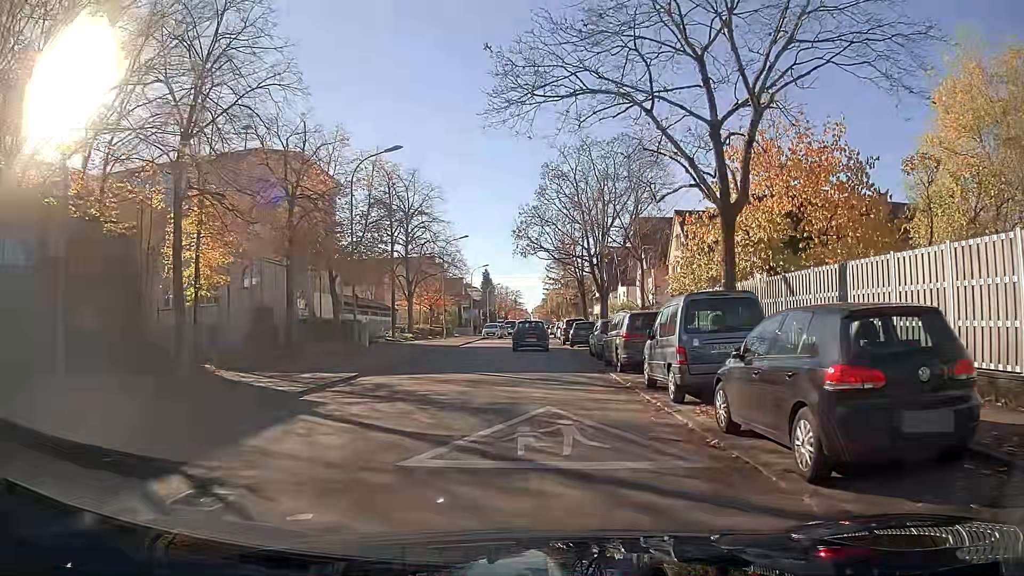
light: Day
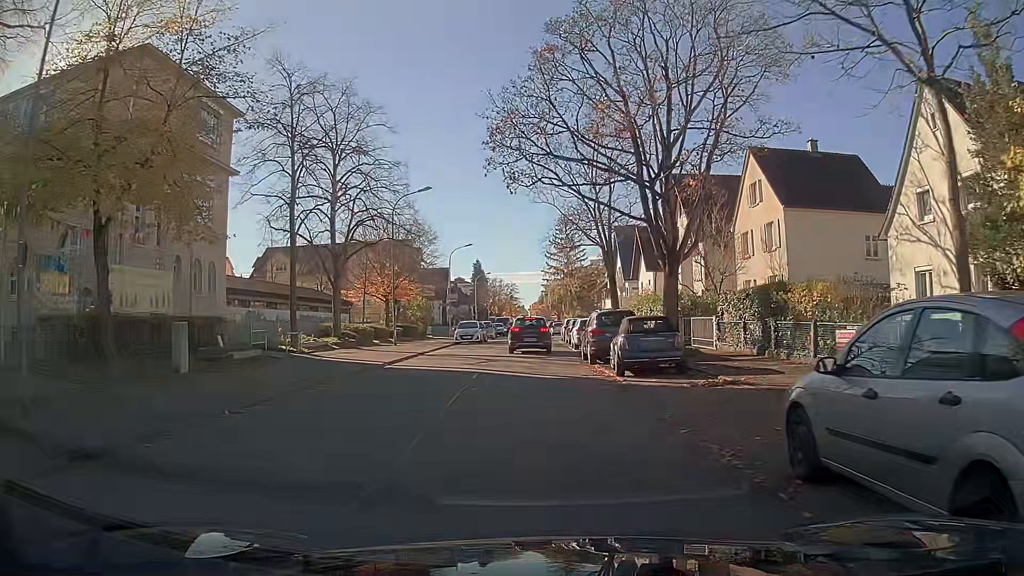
(-0.2, +21.2) m; -1°
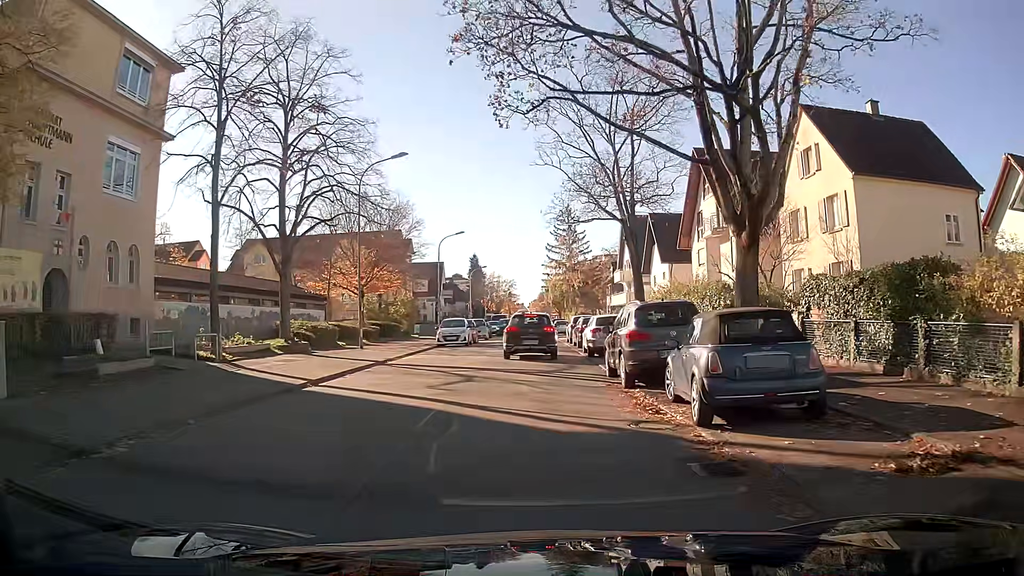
(0.0, +7.7) m; +1°
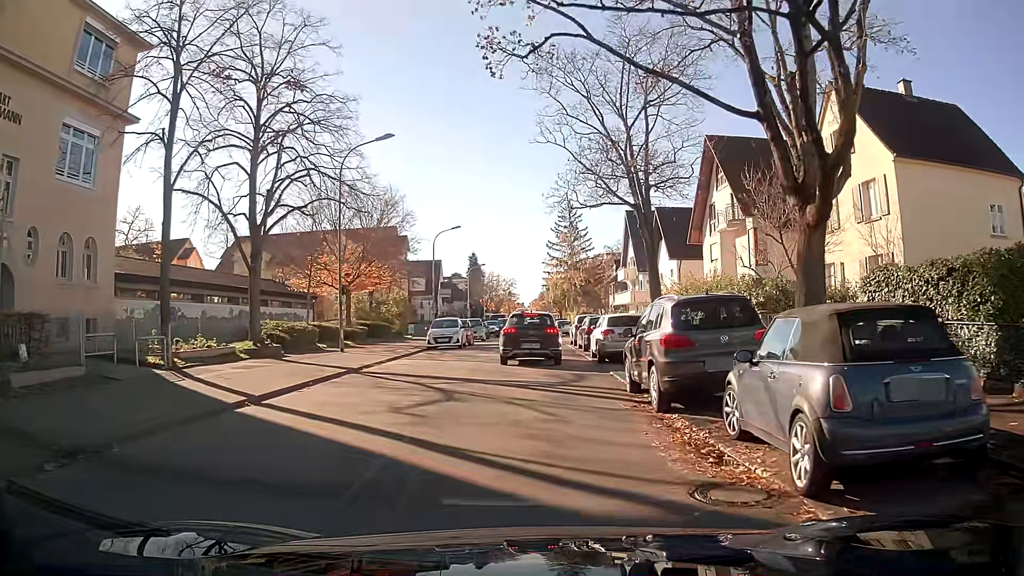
(0.0, +3.3) m; 0°
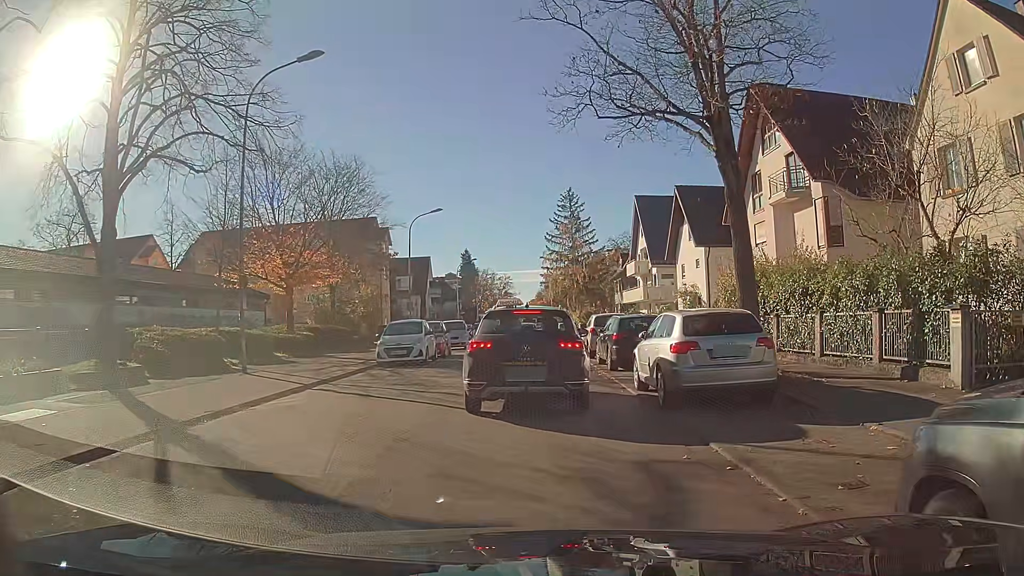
(+0.1, +9.6) m; 0°
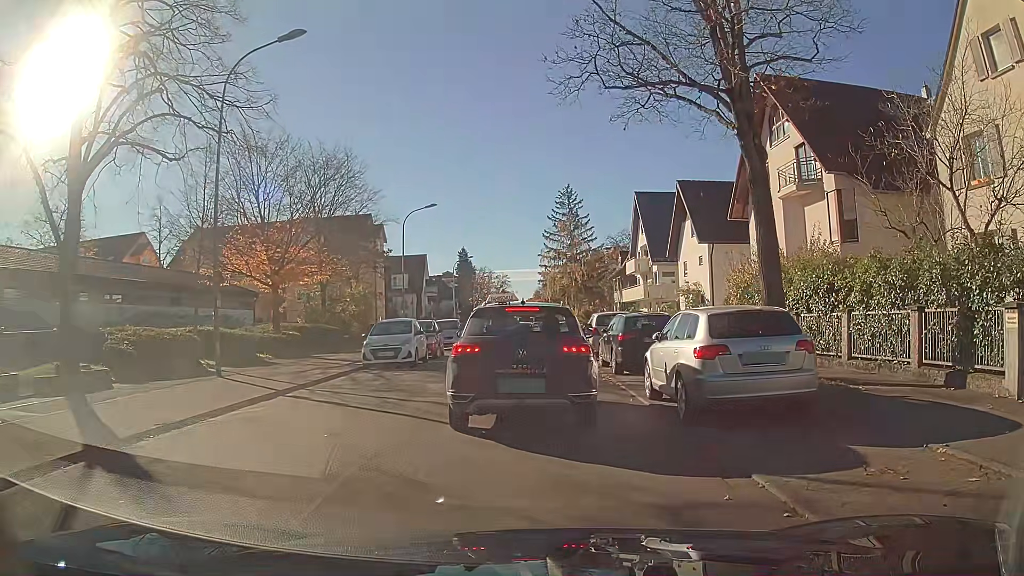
(0.0, +1.4) m; -2°
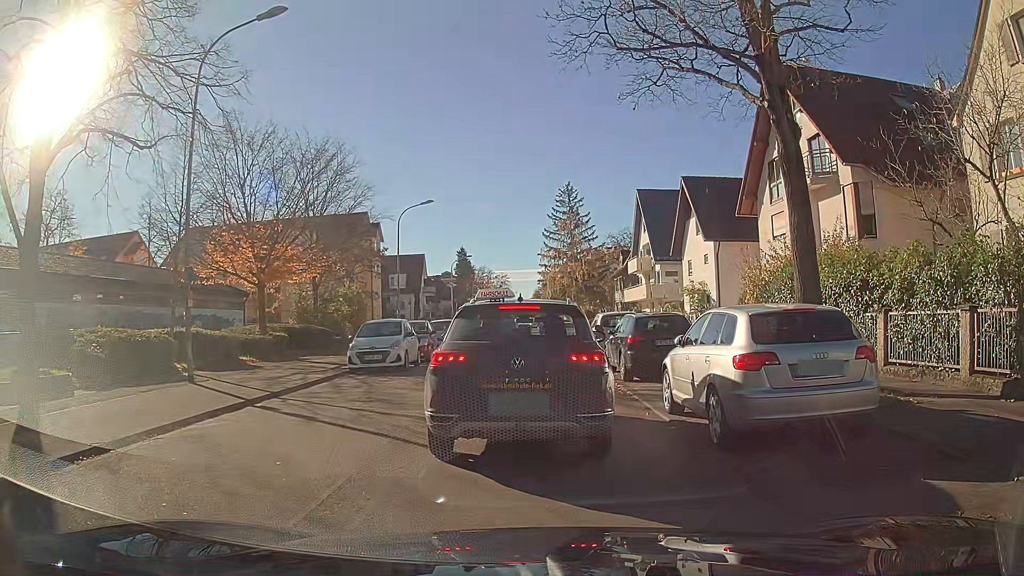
(0.0, +1.4) m; -1°
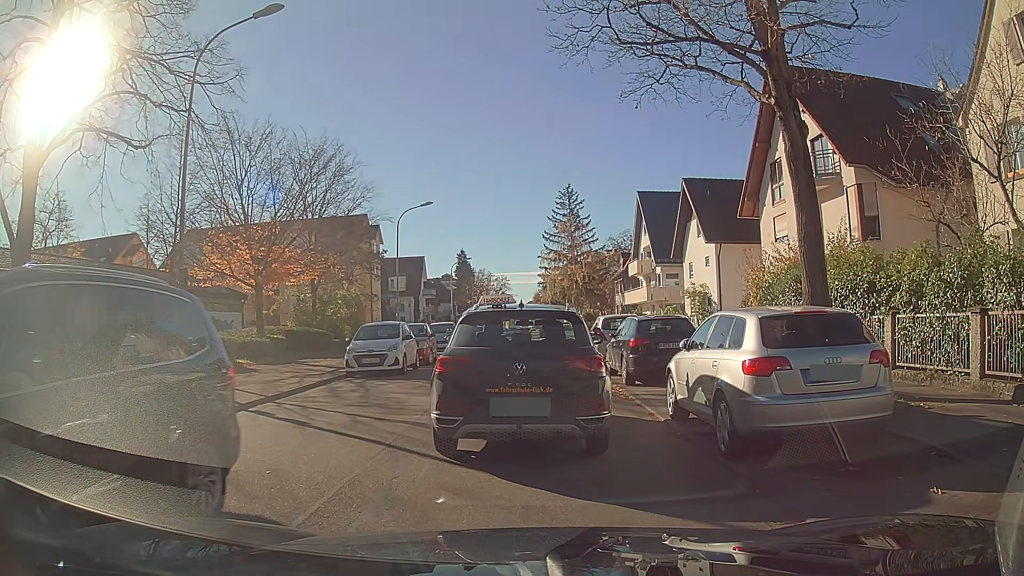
(0.0, +0.4) m; 0°
(0, +10) (0, +20) (+1, +30) (+1, +40) (+1, +50) (+1, +60) (+2, +70) (+2, +80) (+2, +90) (+3, +100) m
